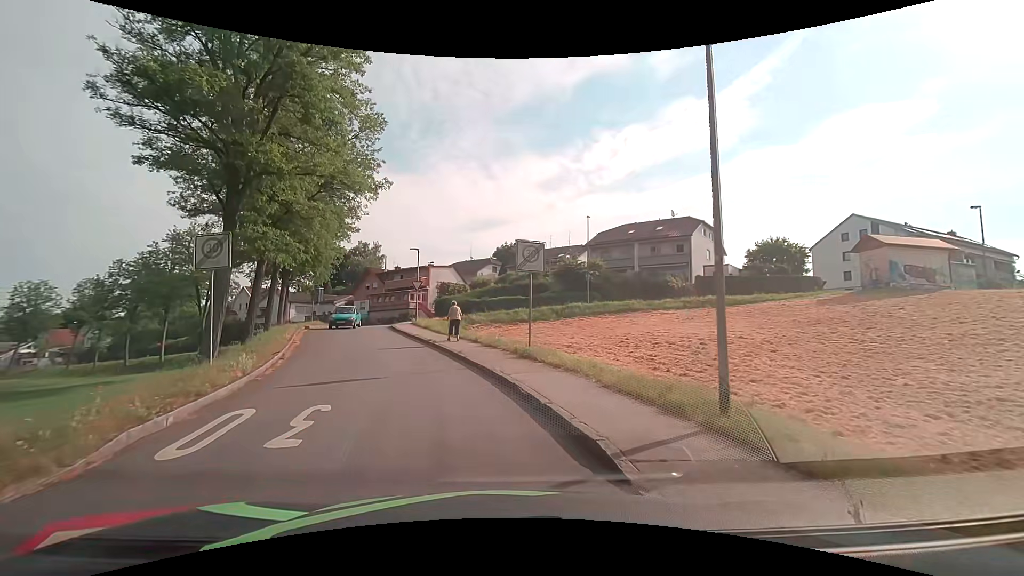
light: Day
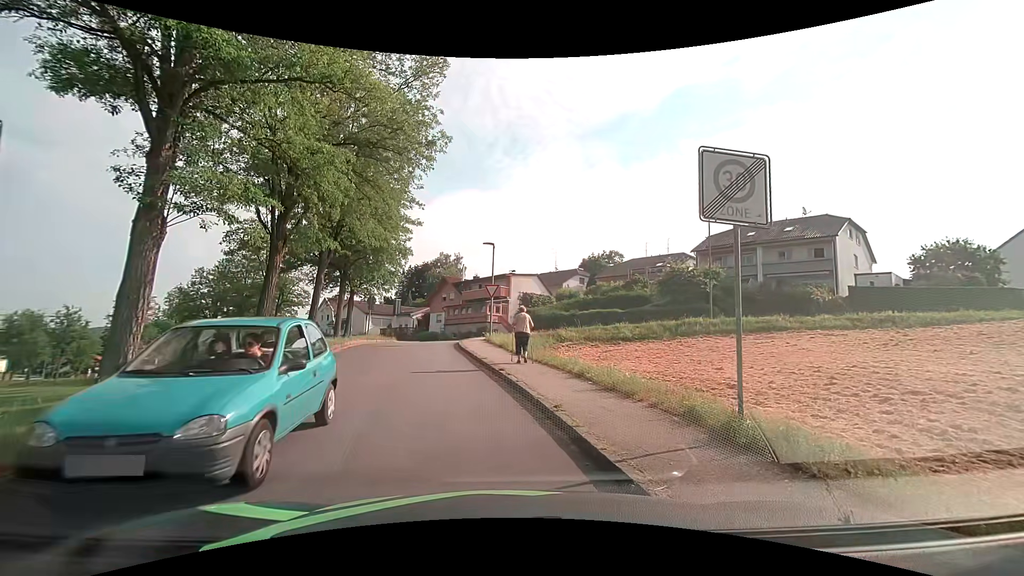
(-0.6, +7.7) m; -8°
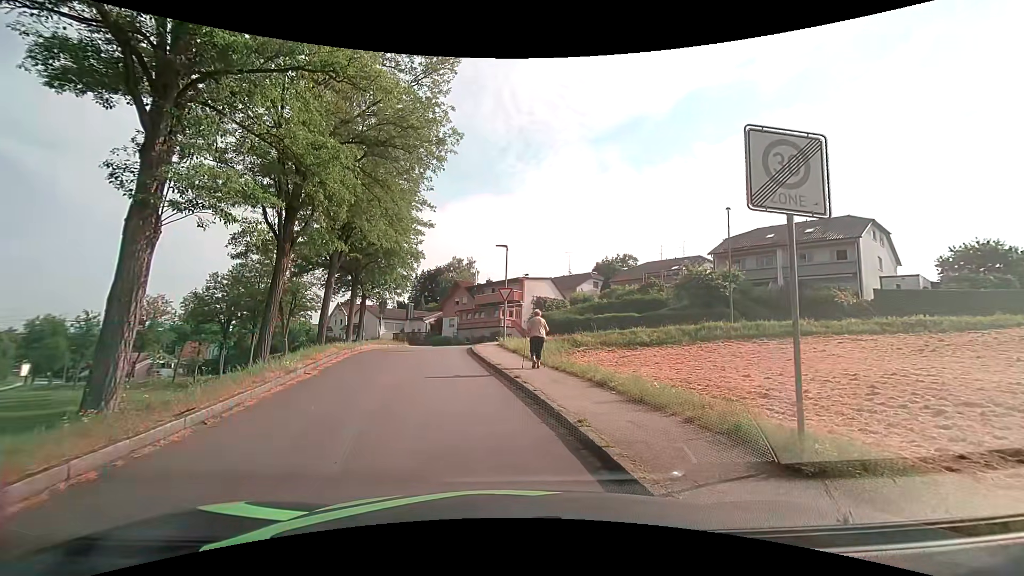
(0.0, +0.8) m; 0°
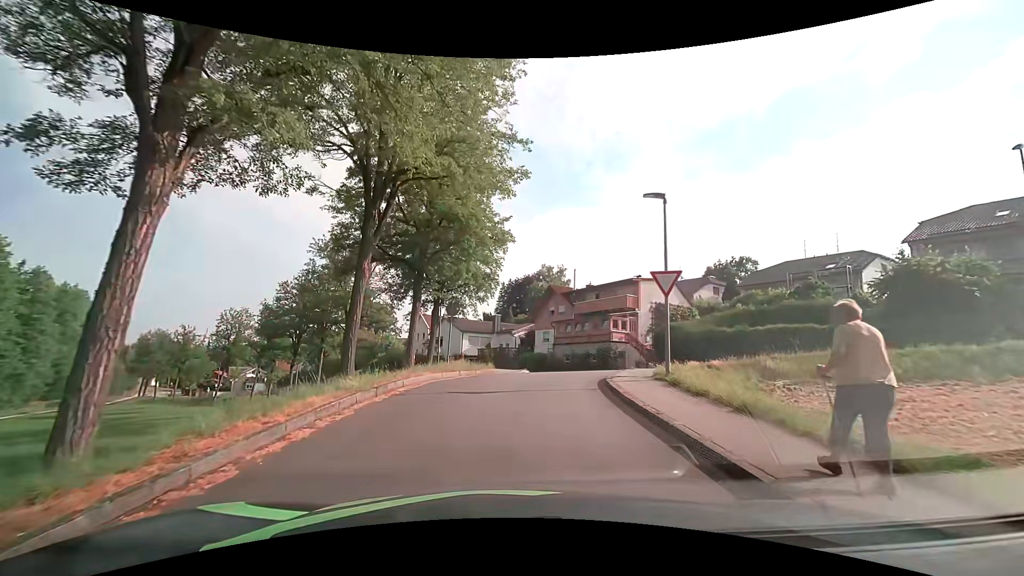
(-2.1, +11.8) m; -11°
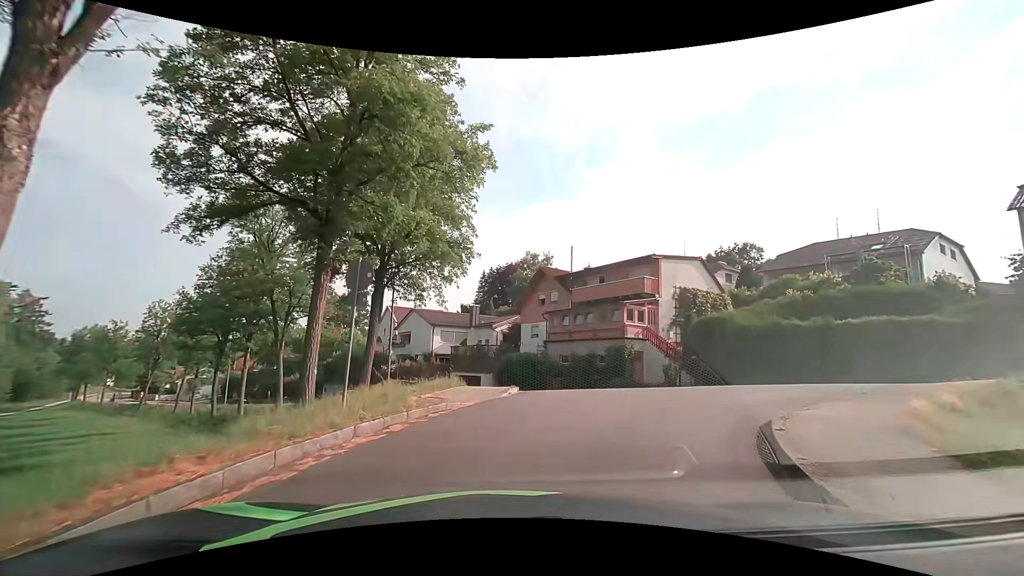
(0.0, +10.5) m; +2°
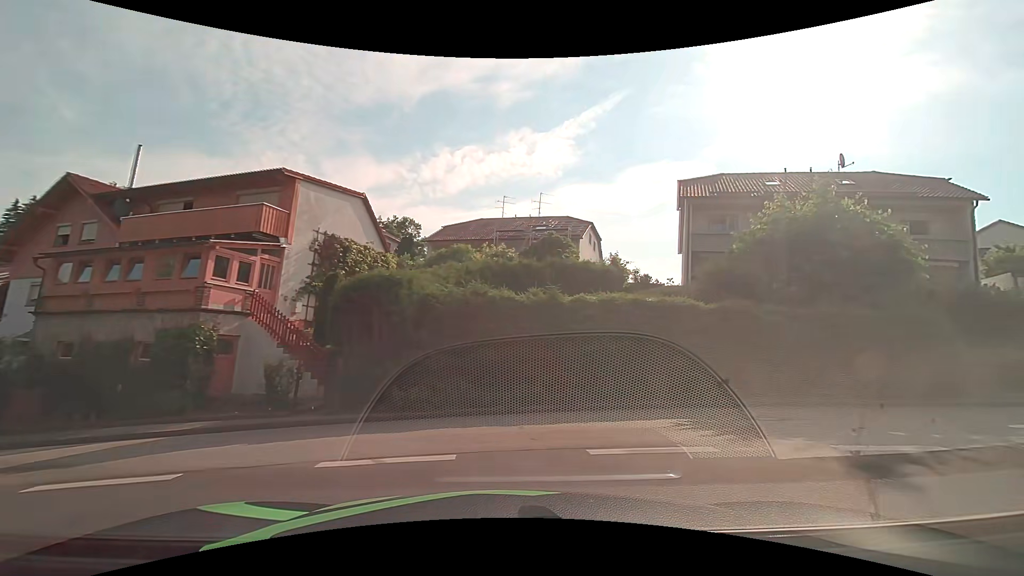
(+3.2, +12.5) m; +38°
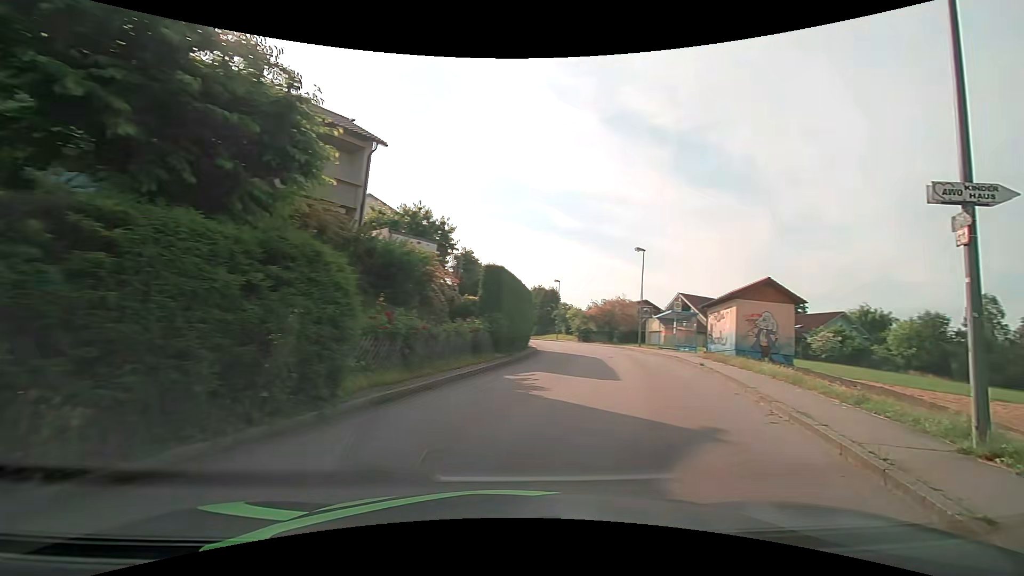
(+5.0, +9.7) m; +65°
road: unclassified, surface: asphalt
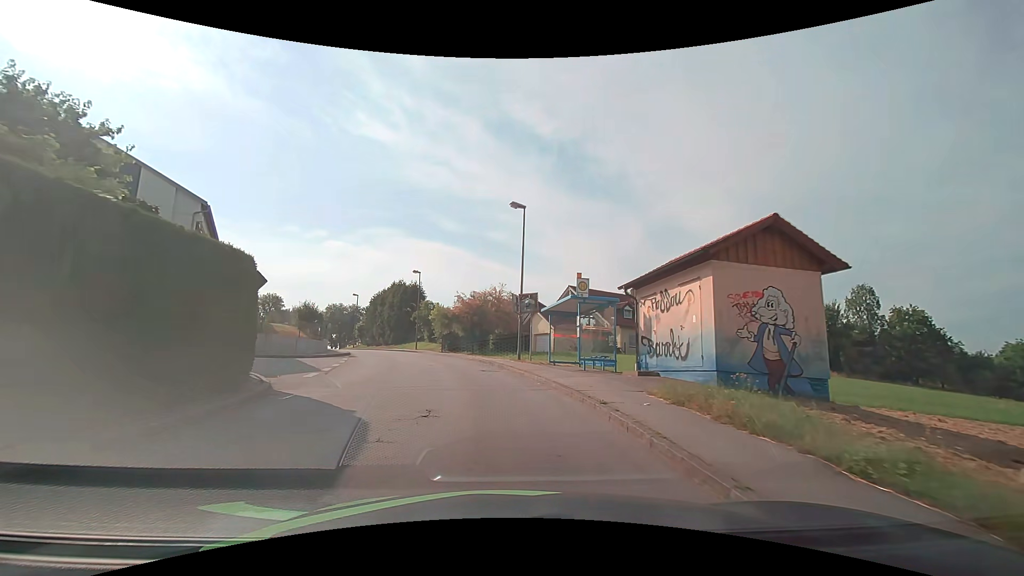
(+4.1, +16.1) m; +13°
(0, +10) (-2, +20) (-4, +30) (-7, +39) (-11, +48) (-15, +57) (-21, +66) (-25, +75) (-30, +84) (-33, +93) m
